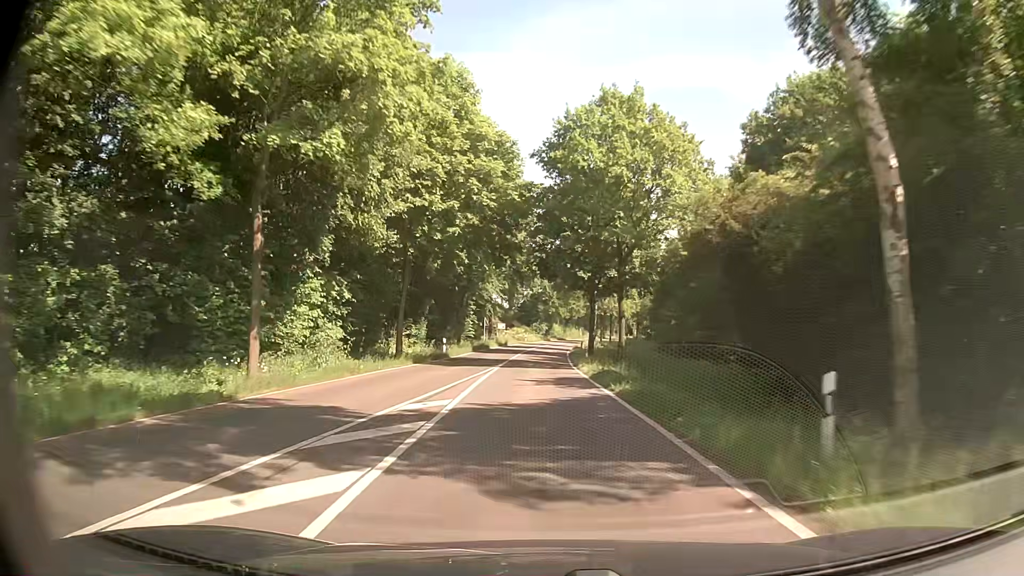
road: tertiary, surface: asphalt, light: Day
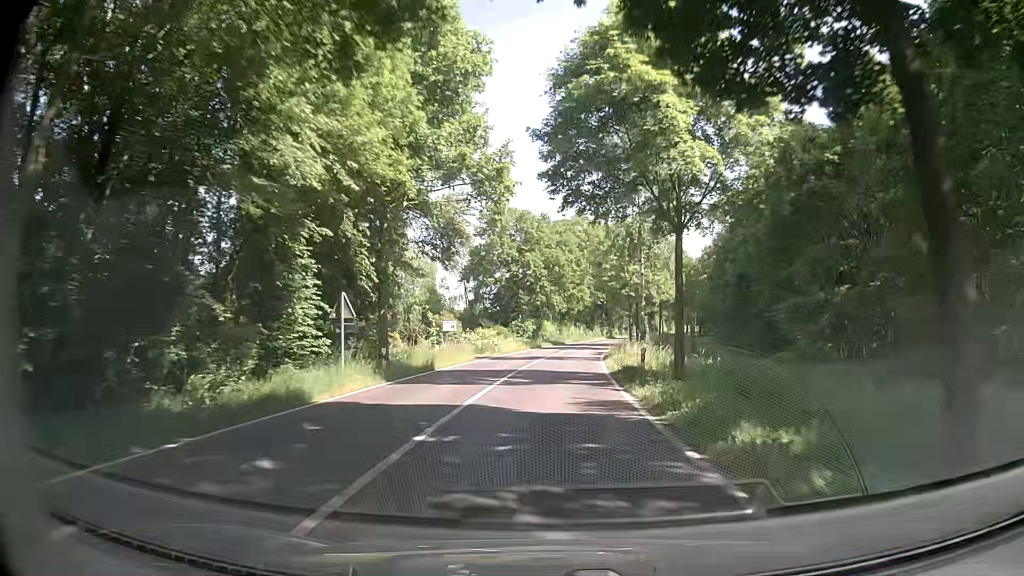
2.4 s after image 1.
(-0.2, +43.1) m; +2°
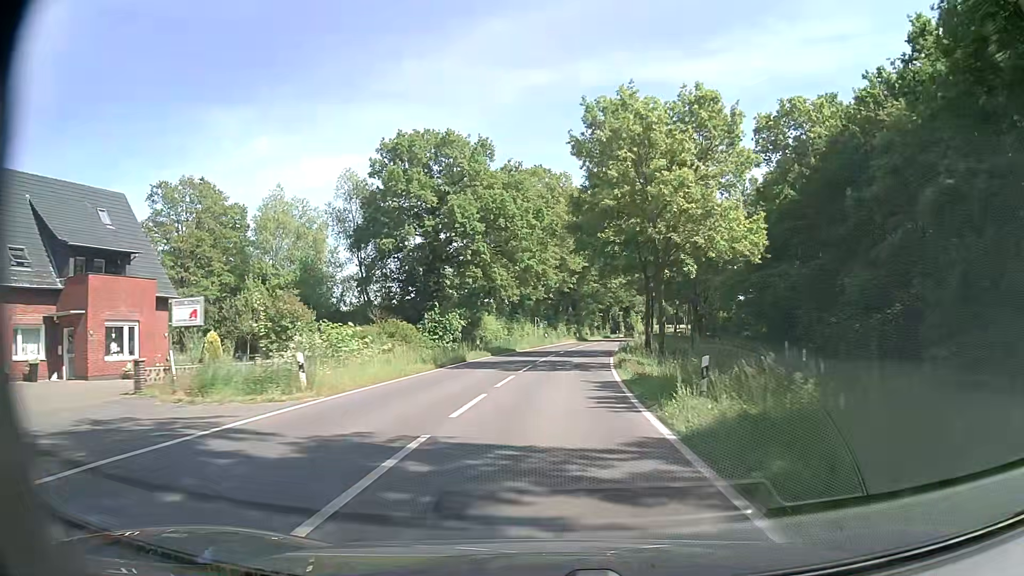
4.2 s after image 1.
(+0.5, +32.3) m; +2°
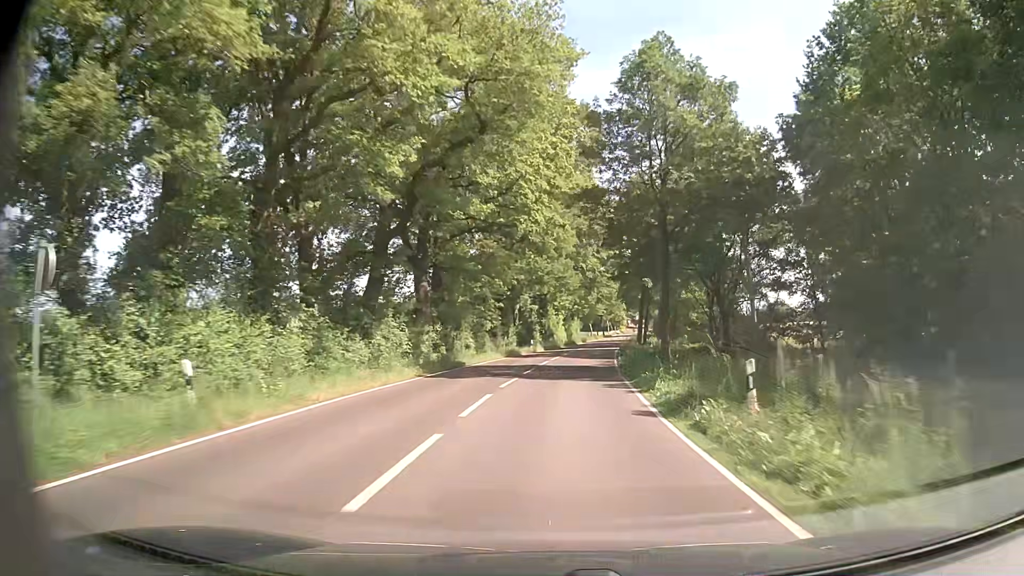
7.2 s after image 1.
(+4.6, +53.4) m; +10°
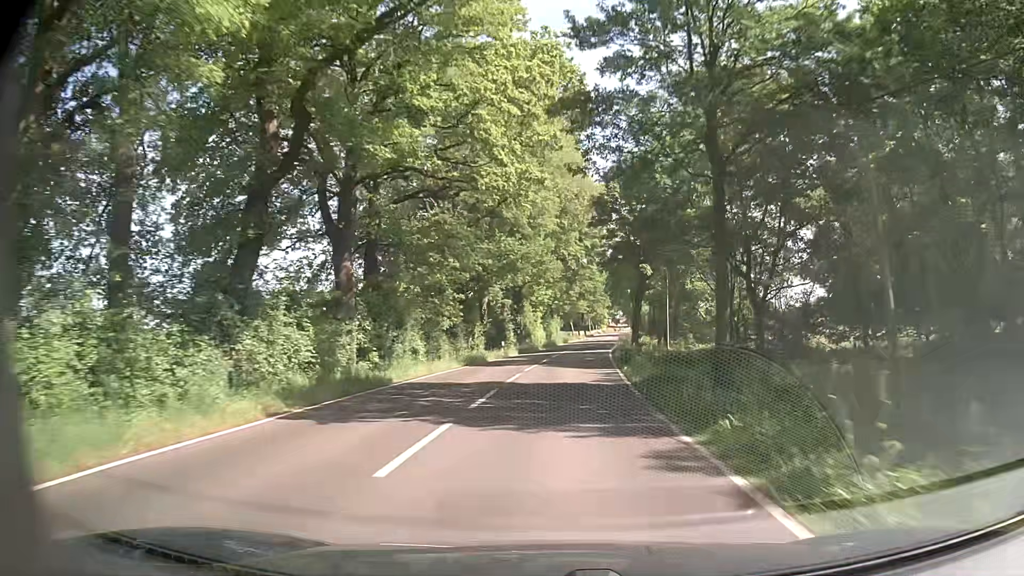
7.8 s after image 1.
(+0.1, +10.7) m; +2°
